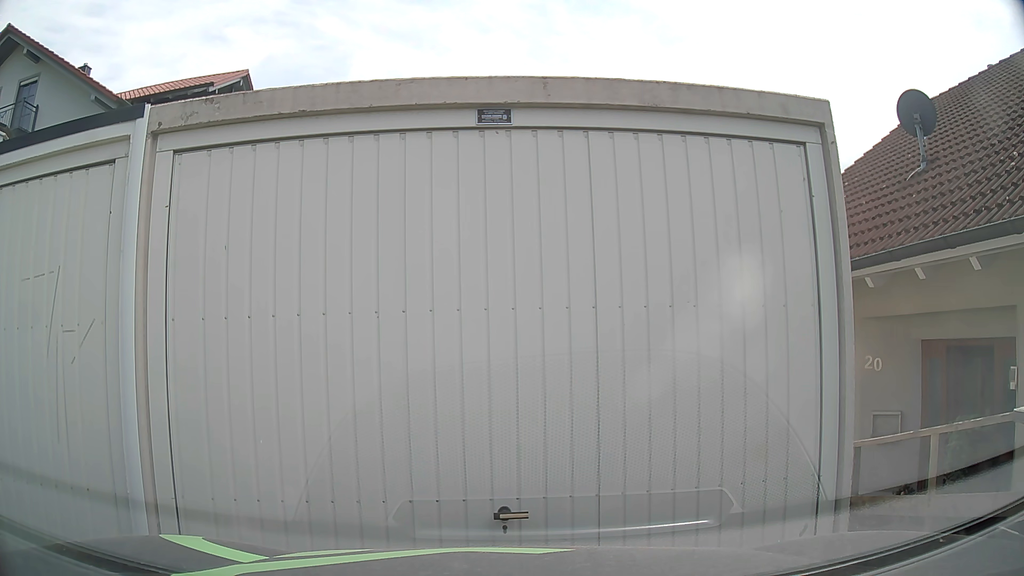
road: residential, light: Day
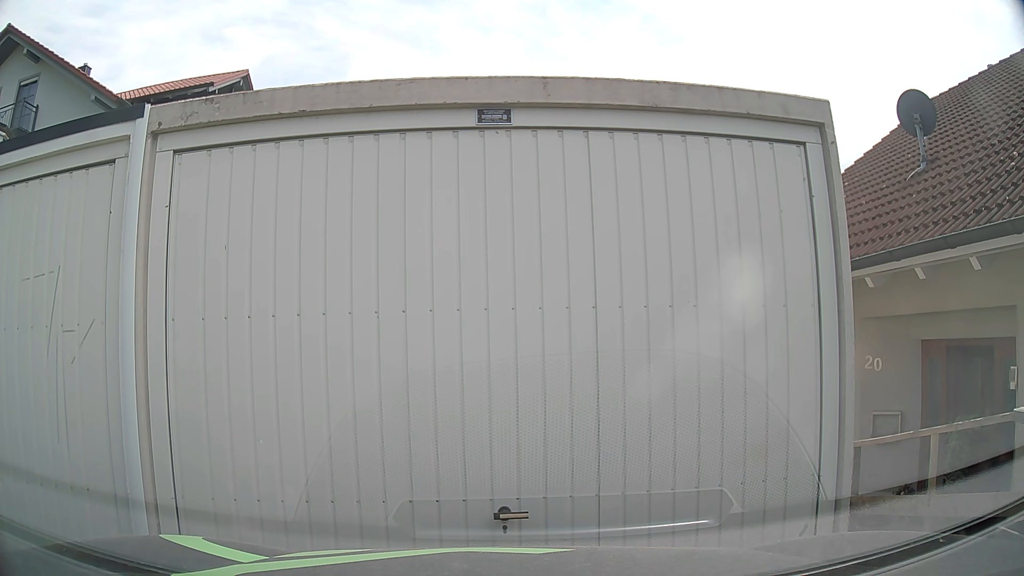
(0.0, 0.0) m; 0°
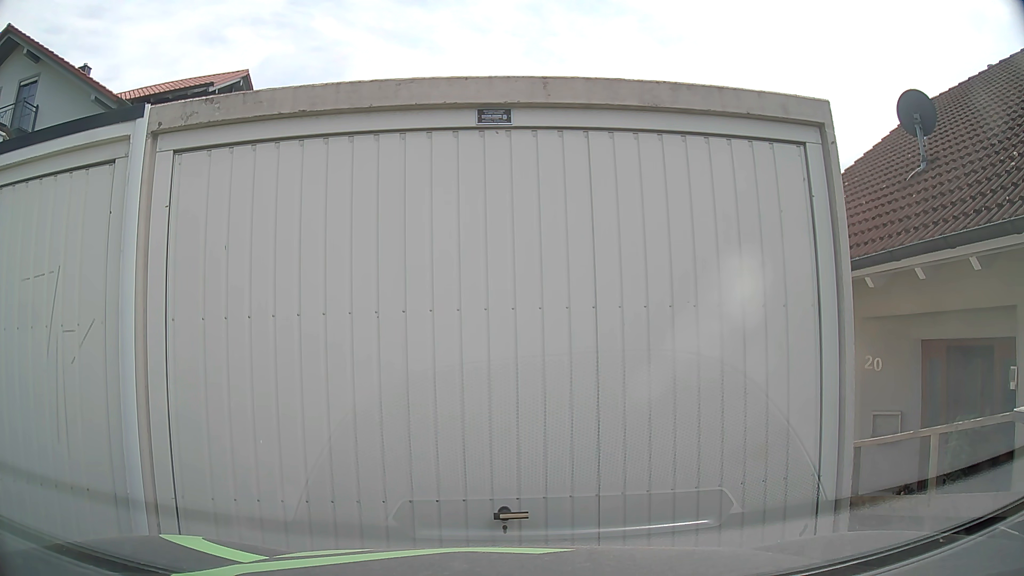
(0.0, 0.0) m; 0°
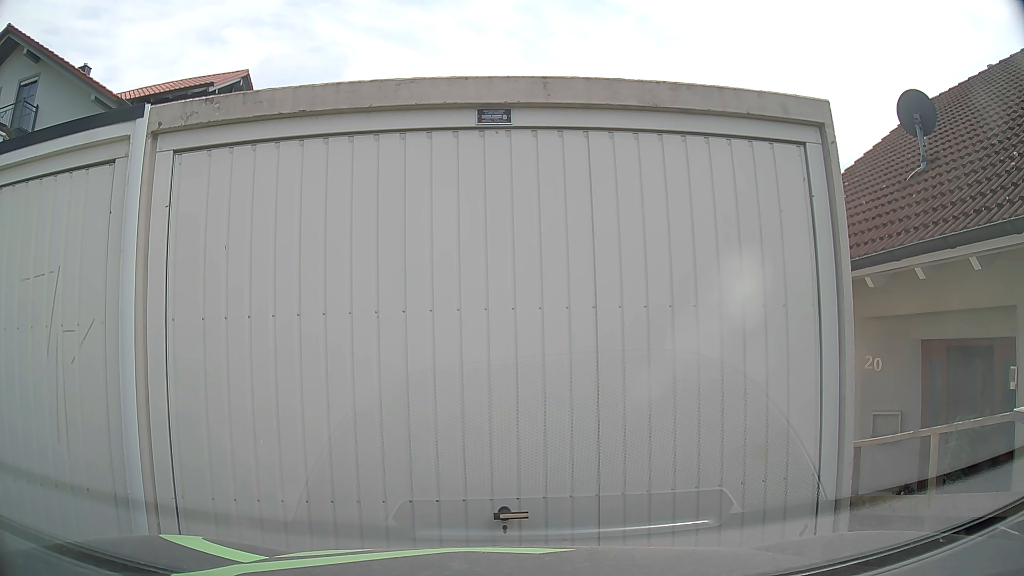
(0.0, 0.0) m; 0°
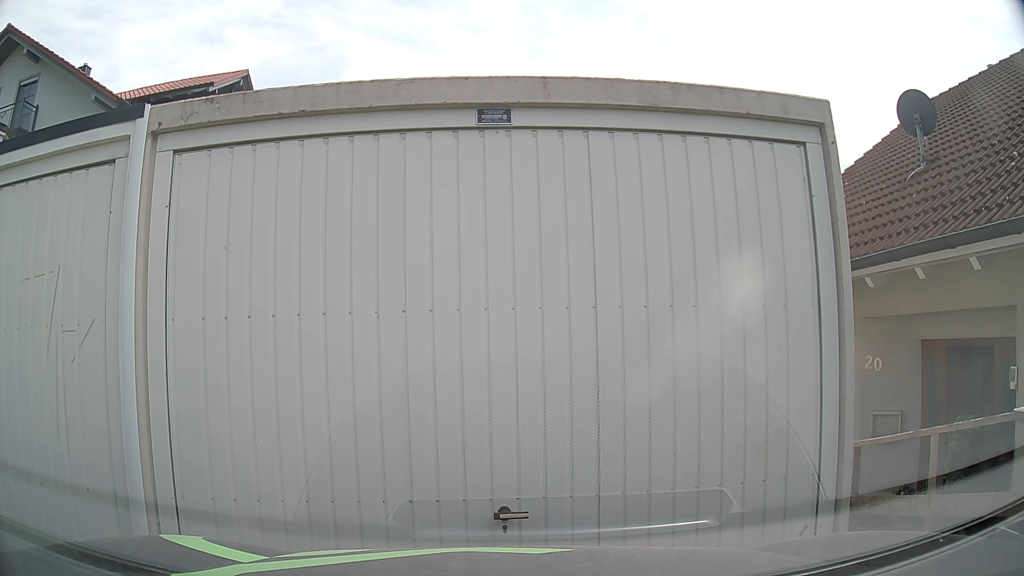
(0.0, 0.0) m; 0°
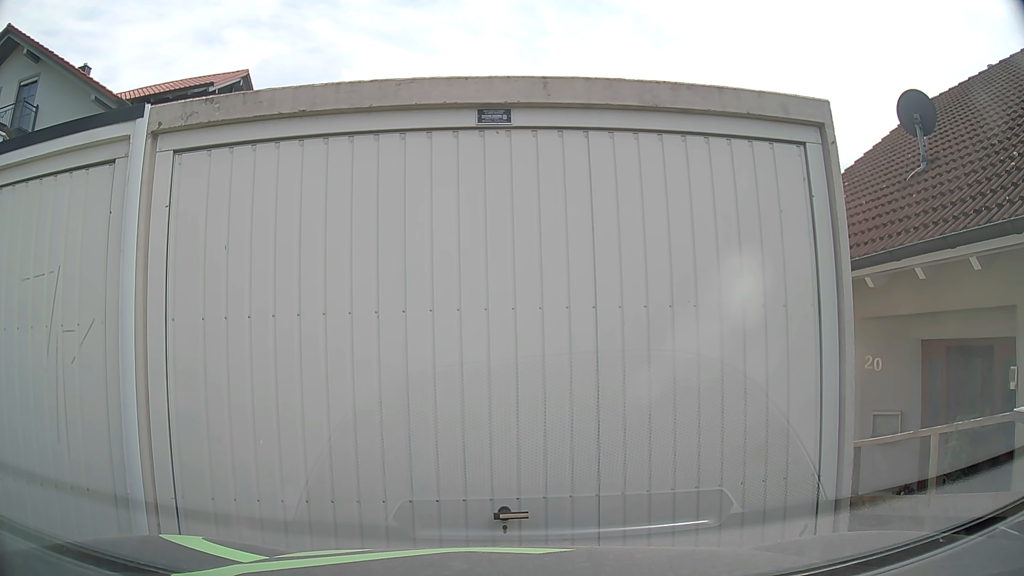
(0.0, 0.0) m; 0°
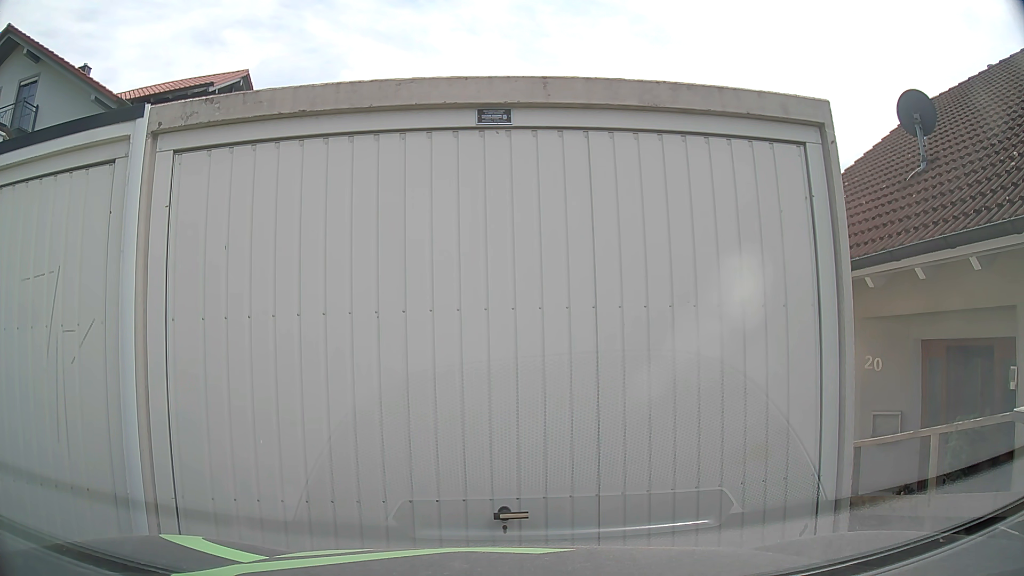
(0.0, 0.0) m; 0°
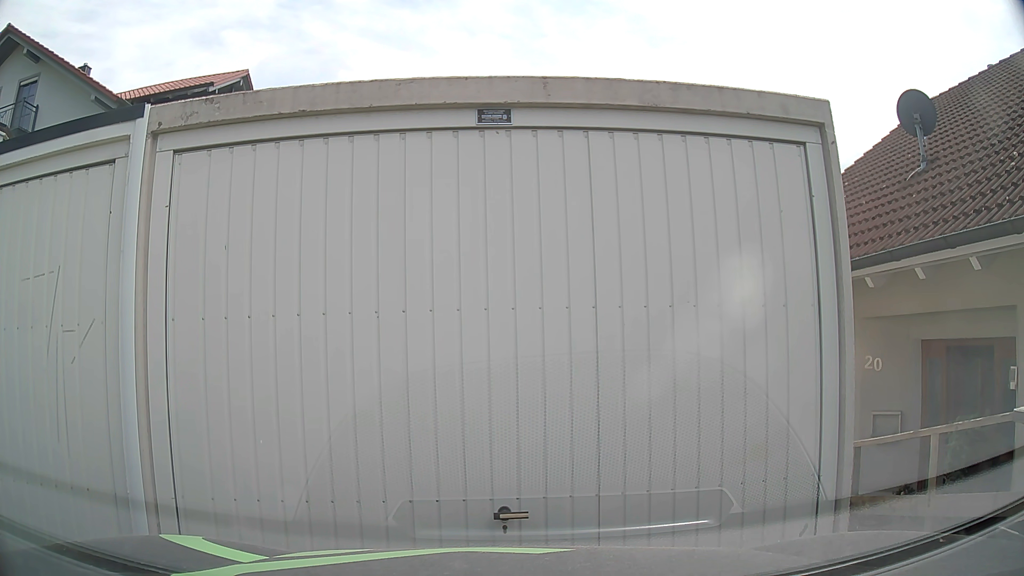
(0.0, 0.0) m; 0°
